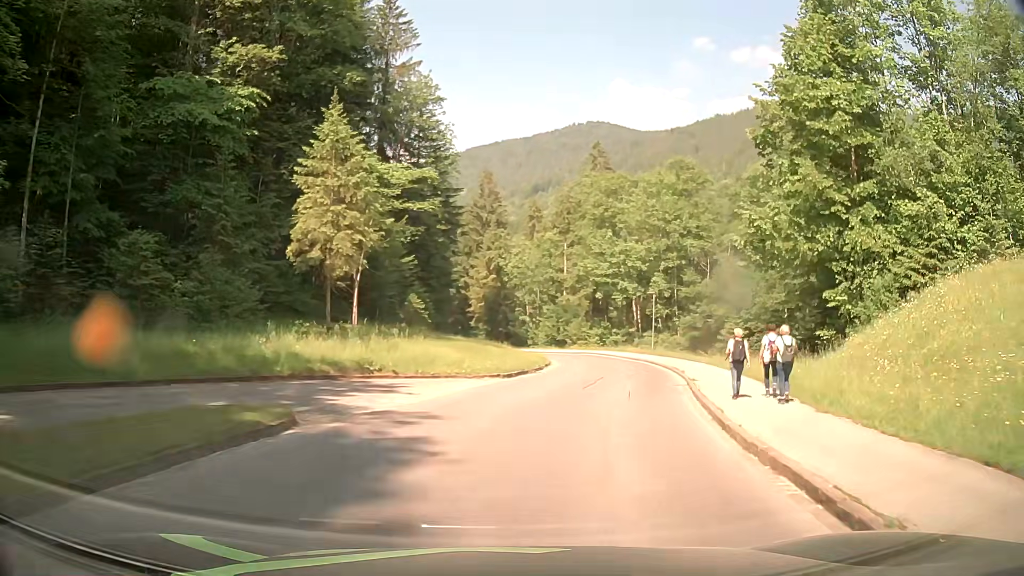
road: tertiary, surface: asphalt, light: Day
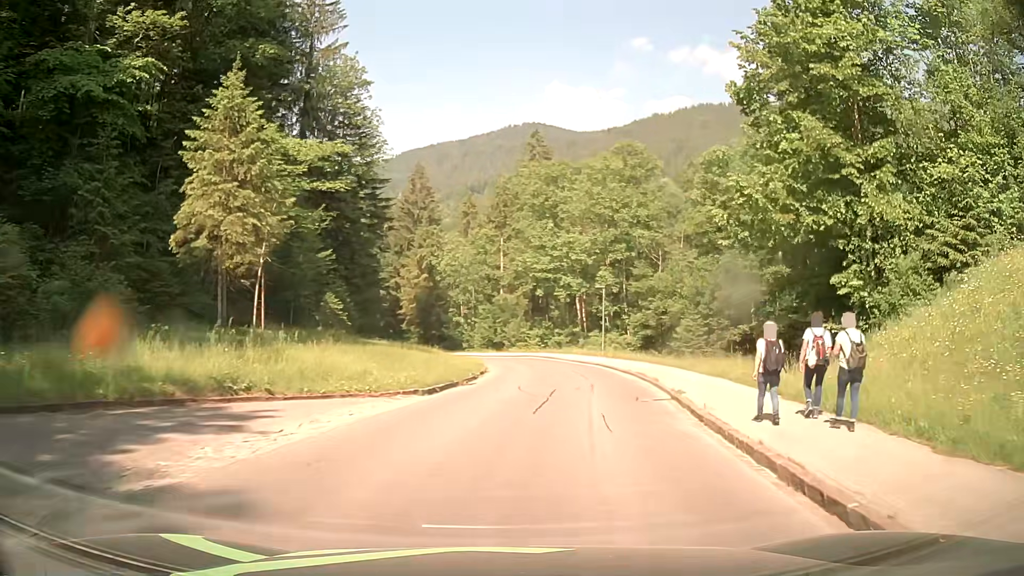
(+0.3, +5.8) m; +5°
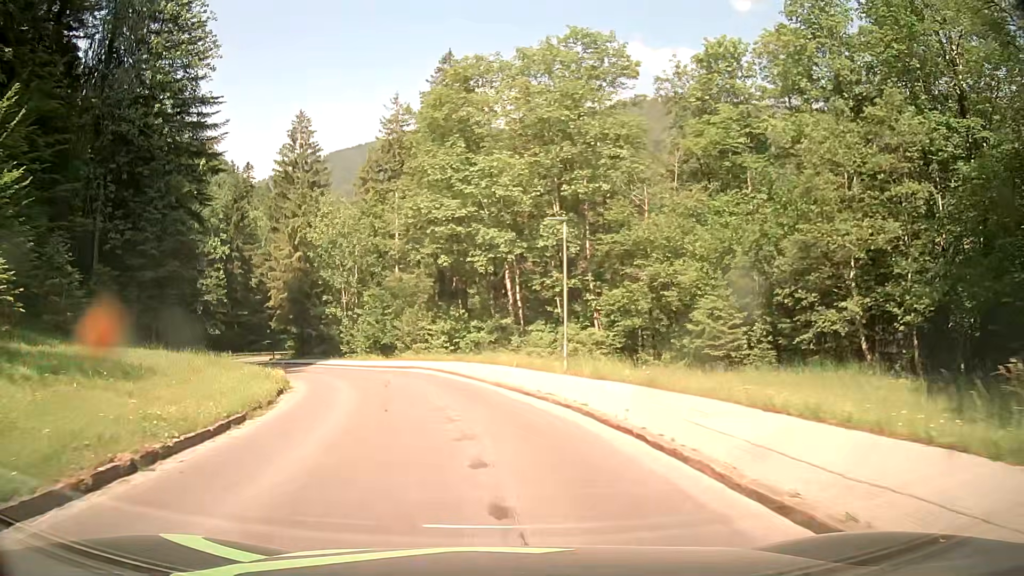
(+2.8, +24.0) m; +7°
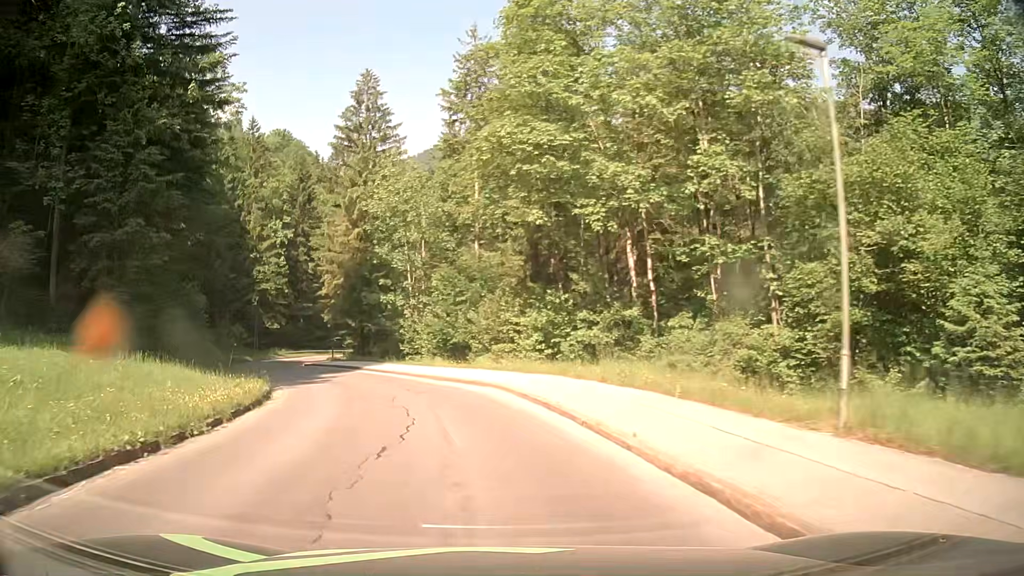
(-0.8, +12.6) m; -8°
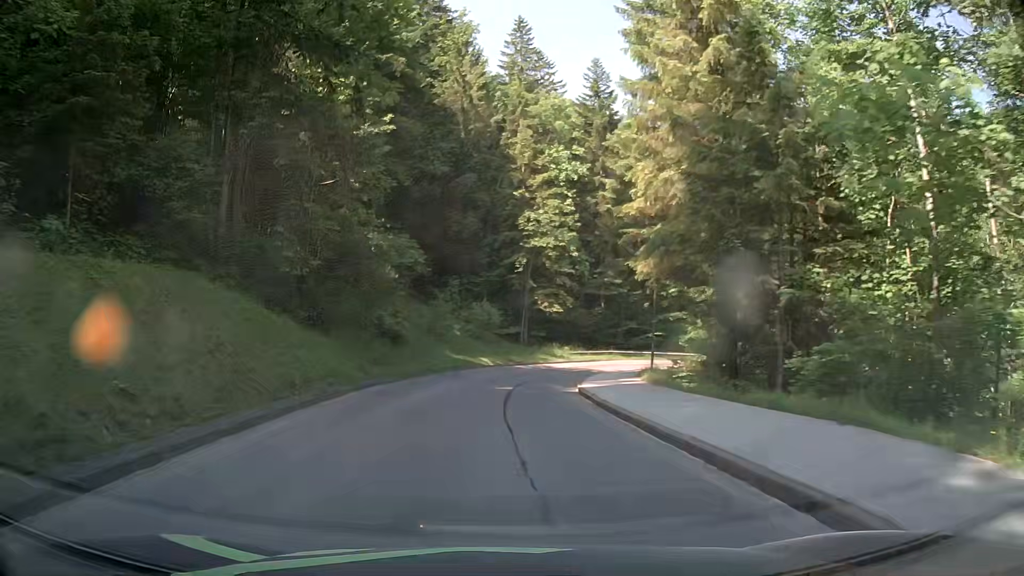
(-7.9, +32.0) m; -27°
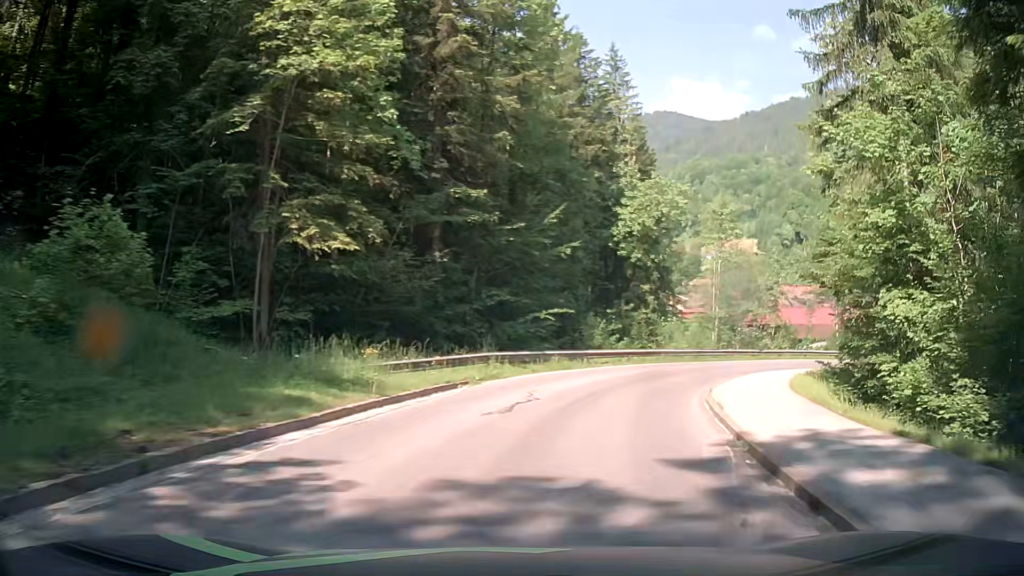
(+1.2, +32.7) m; +17°
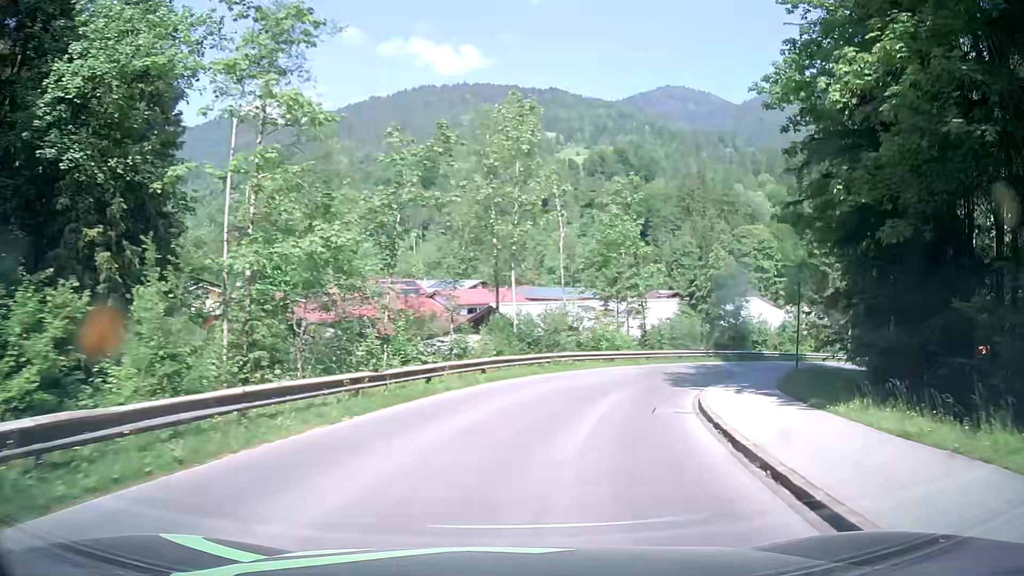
(+9.5, +31.5) m; +35°
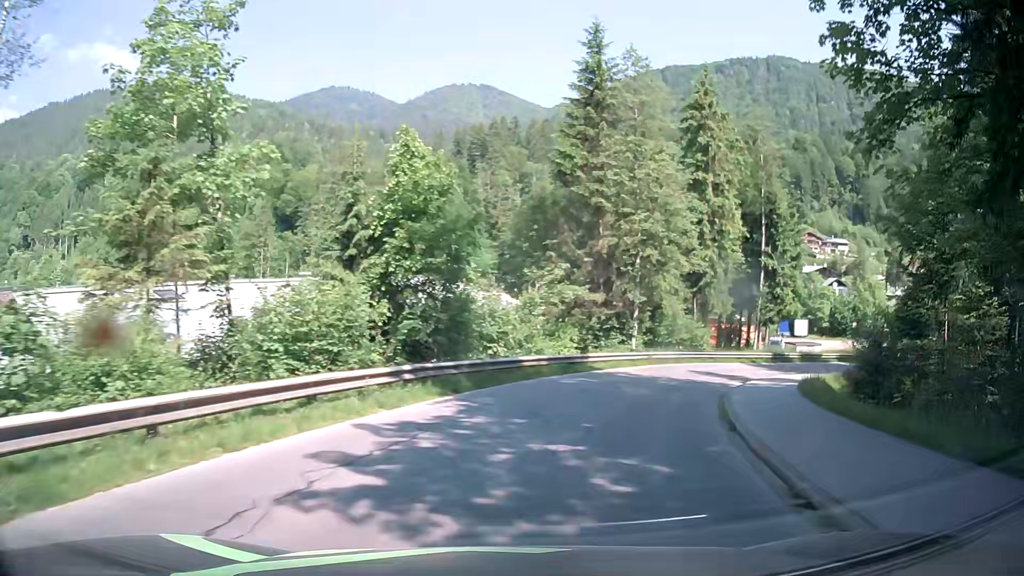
(+6.9, +26.8) m; +29°
(+1, +10) (+4, +19) (+9, +28) (+15, +36) (+22, +43) (+31, +48) (+41, +50) (+51, +51) (+60, +52) (+70, +53) m
